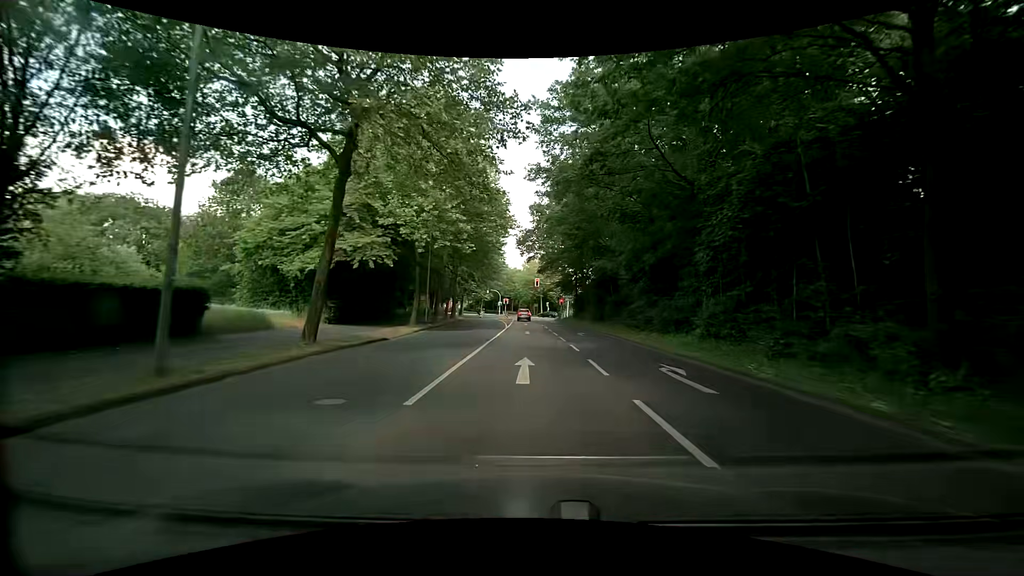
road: secondary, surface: asphalt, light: Day
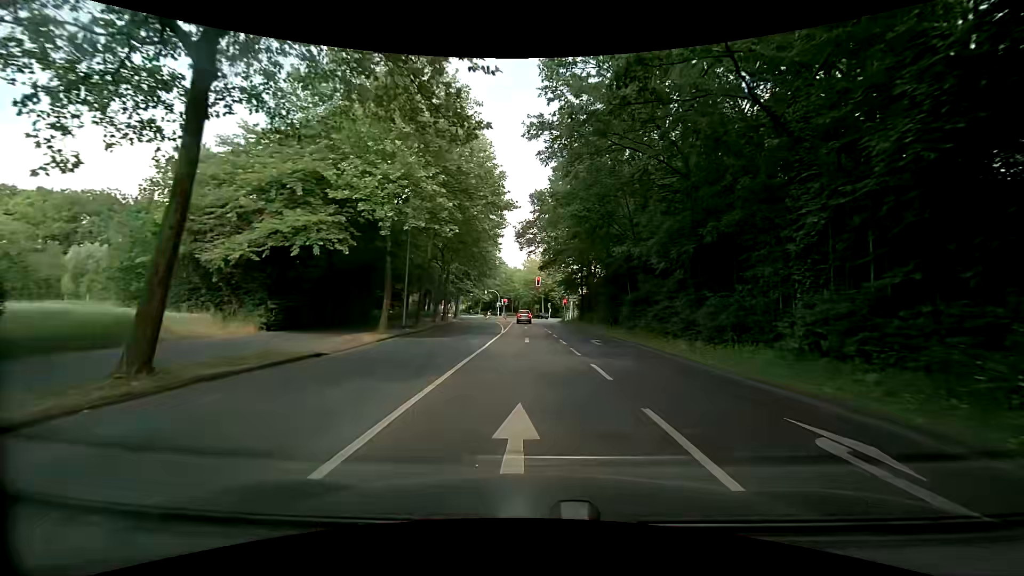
(0.0, +6.7) m; -2°
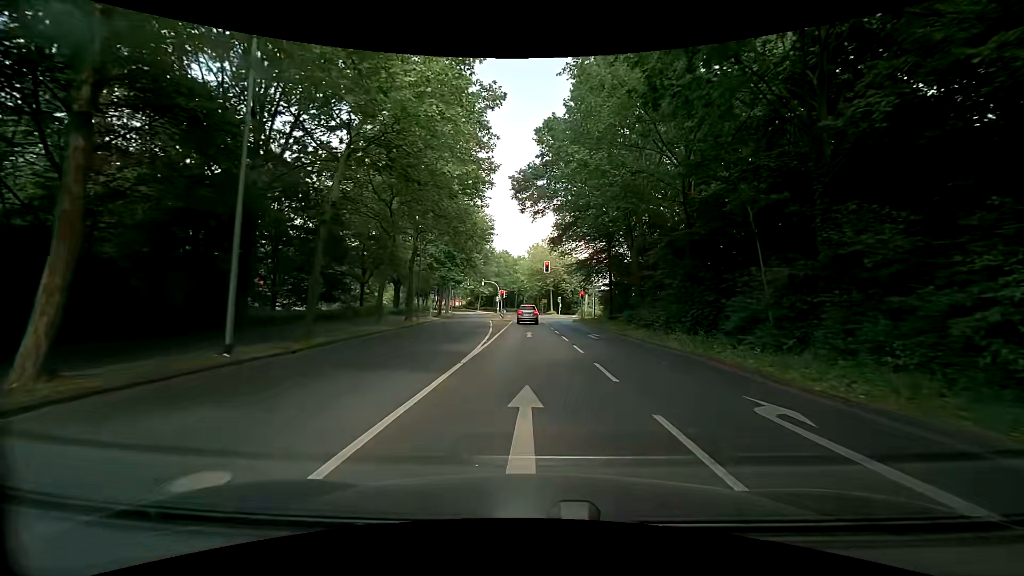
(+0.2, +18.1) m; 0°
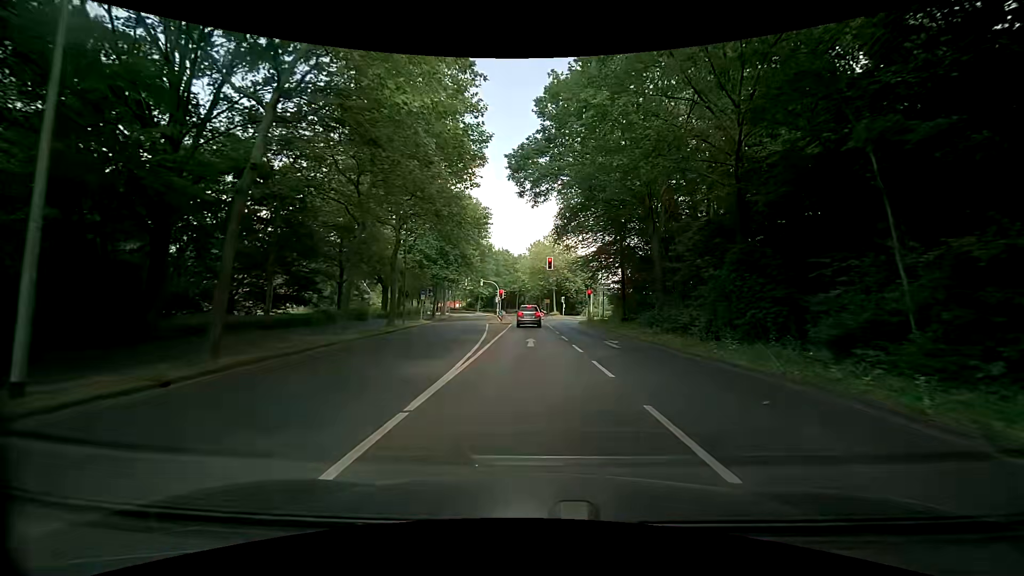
(0.0, +5.3) m; -1°
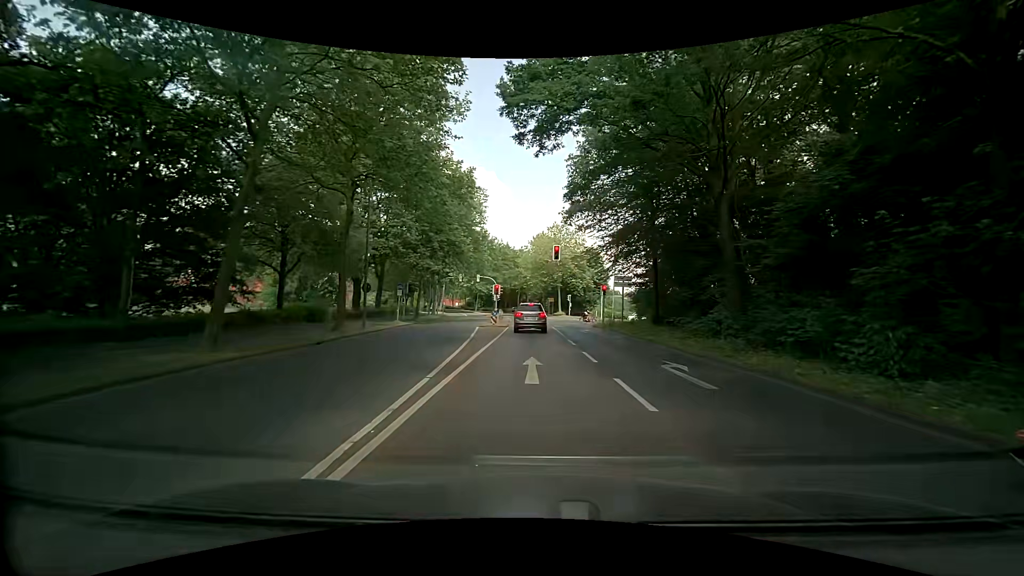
(+0.1, +9.2) m; 0°
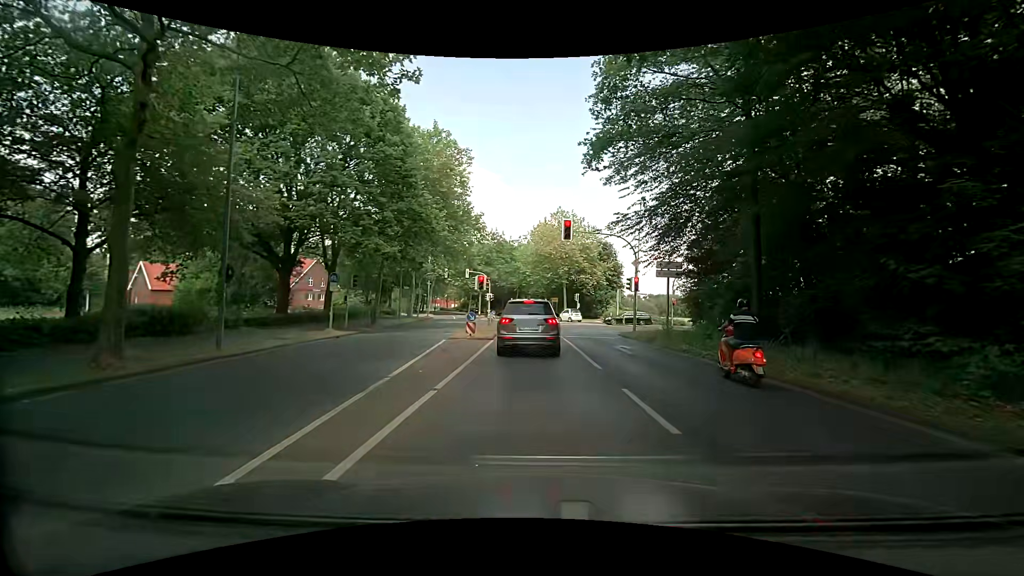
(0.0, +12.9) m; 0°
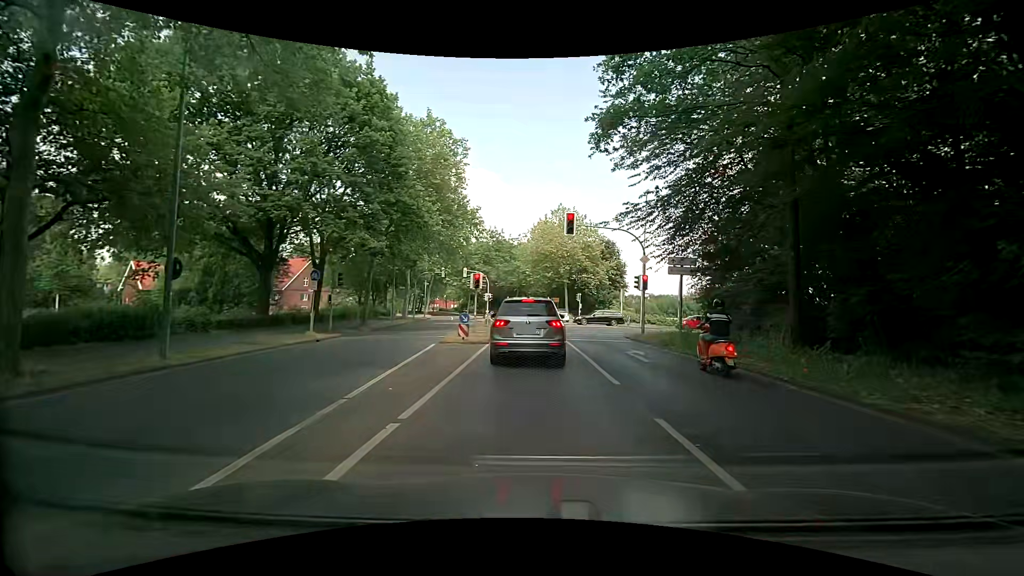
(0.0, +2.3) m; -2°
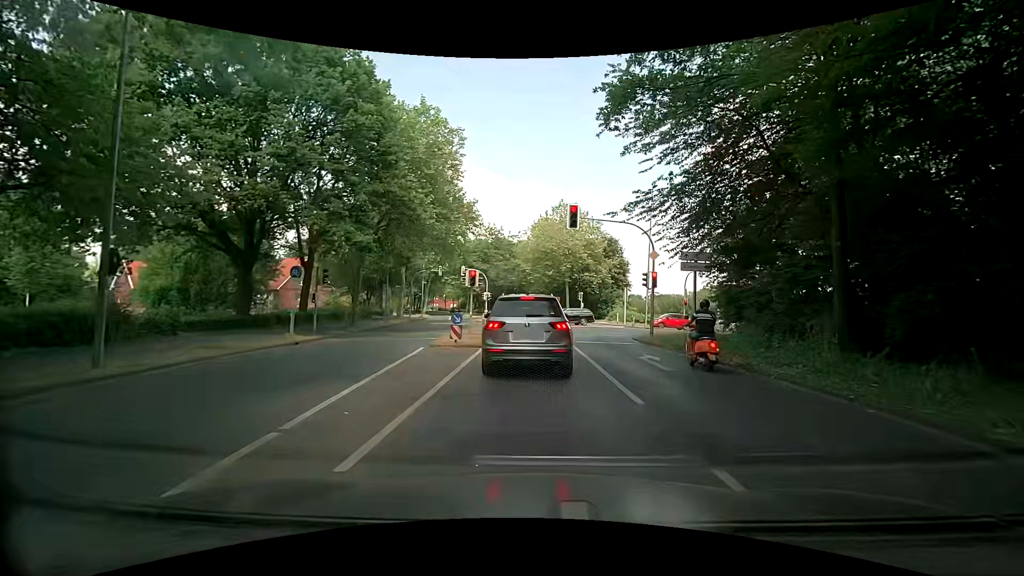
(+0.1, +2.0) m; +1°
